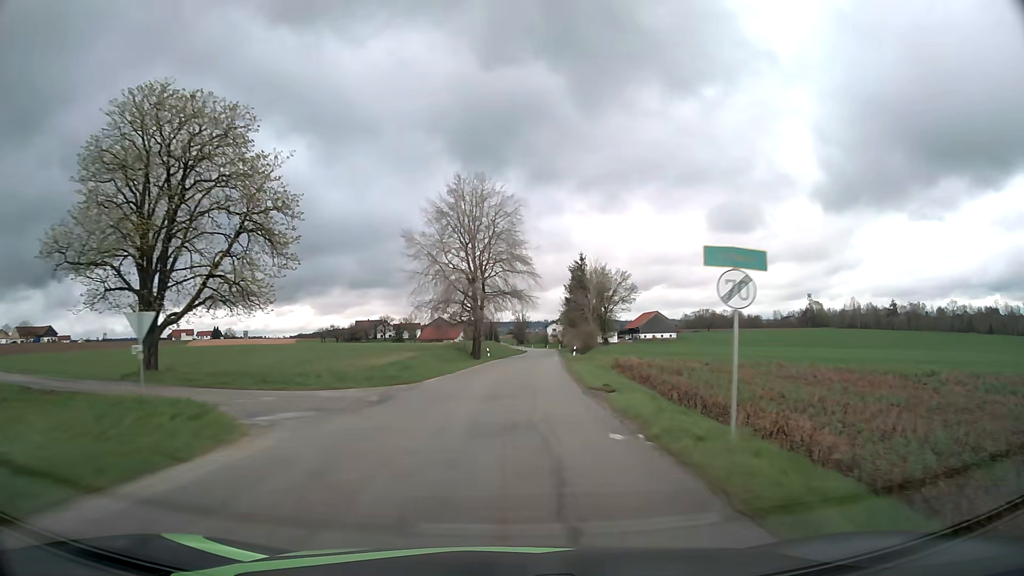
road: tertiary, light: Day
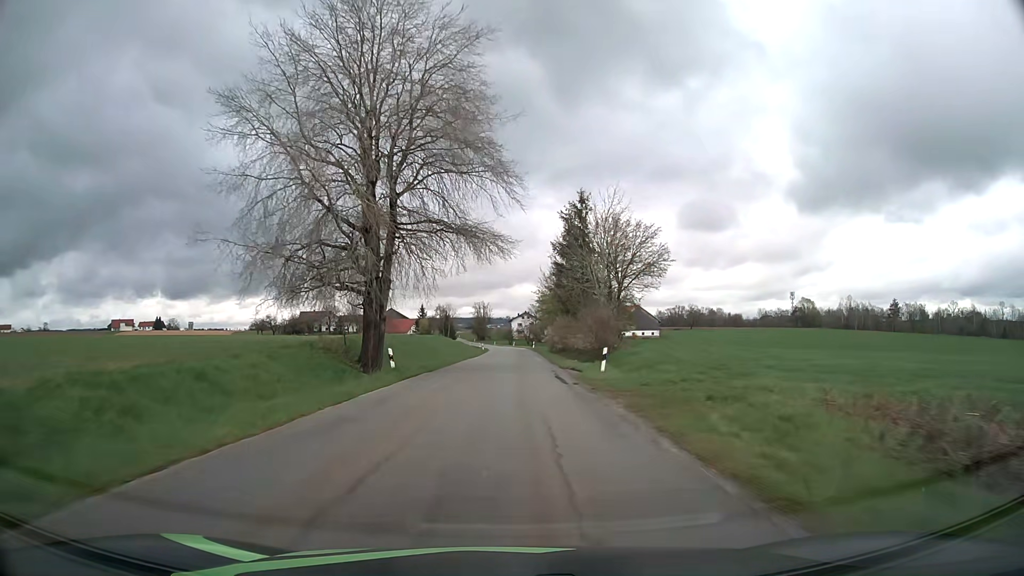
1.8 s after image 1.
(+1.0, +35.8) m; +3°
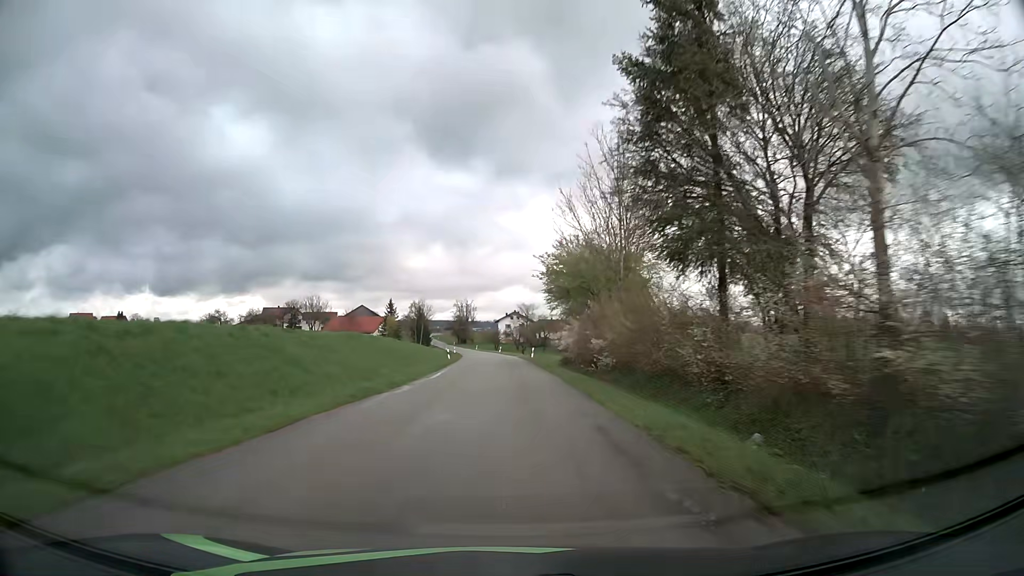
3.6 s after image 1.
(+0.4, +36.7) m; +1°
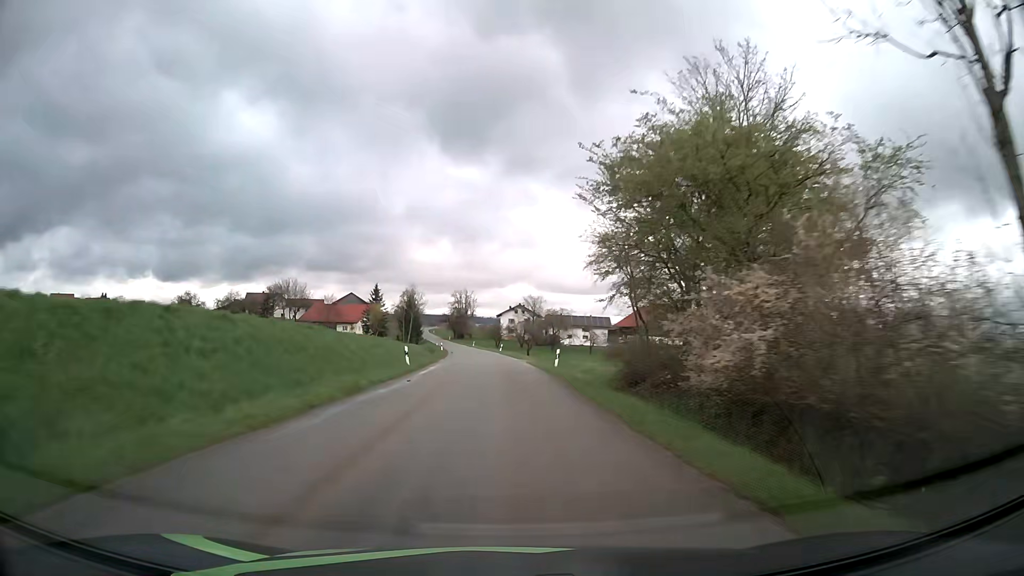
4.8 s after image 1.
(-0.1, +24.7) m; 0°
(0, +10) (0, +20) (0, +30) (0, +40) (-1, +50) (-2, +60) (-2, +70) (-3, +80) (-4, +90) (-5, +100) m
